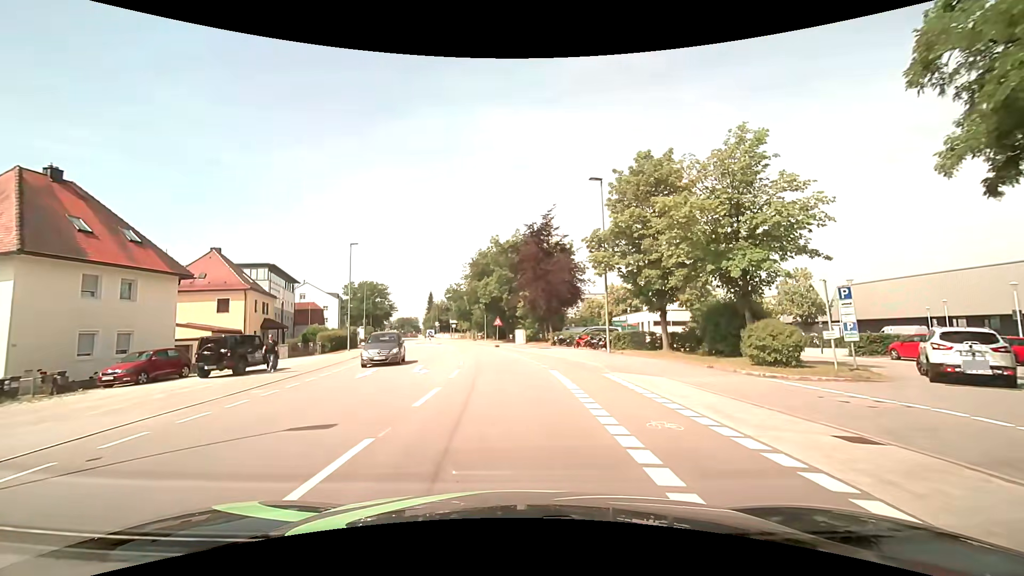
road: tertiary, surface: asphalt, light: Day
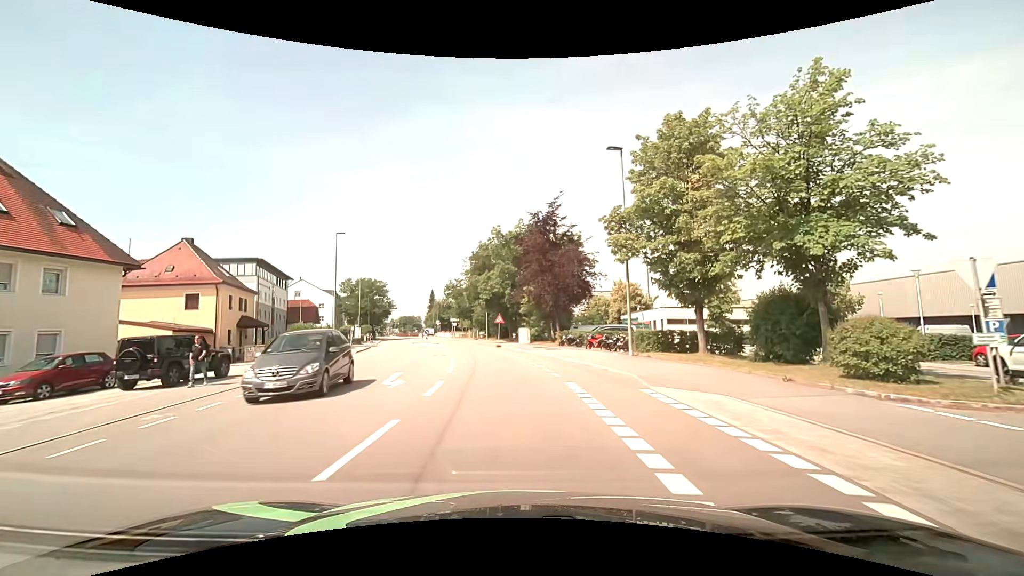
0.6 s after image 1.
(0.0, +4.7) m; 0°
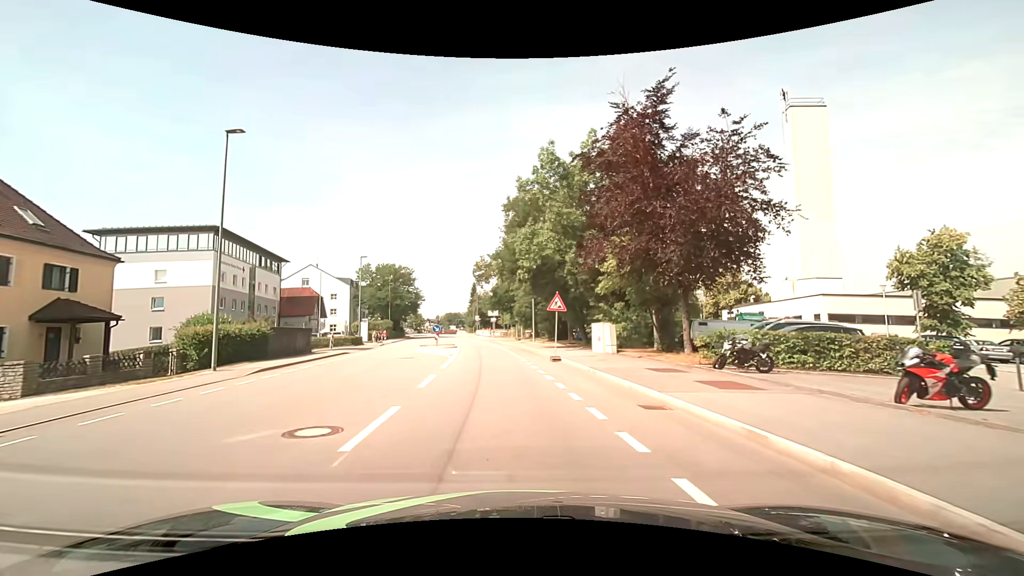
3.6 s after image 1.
(-1.0, +23.2) m; -5°
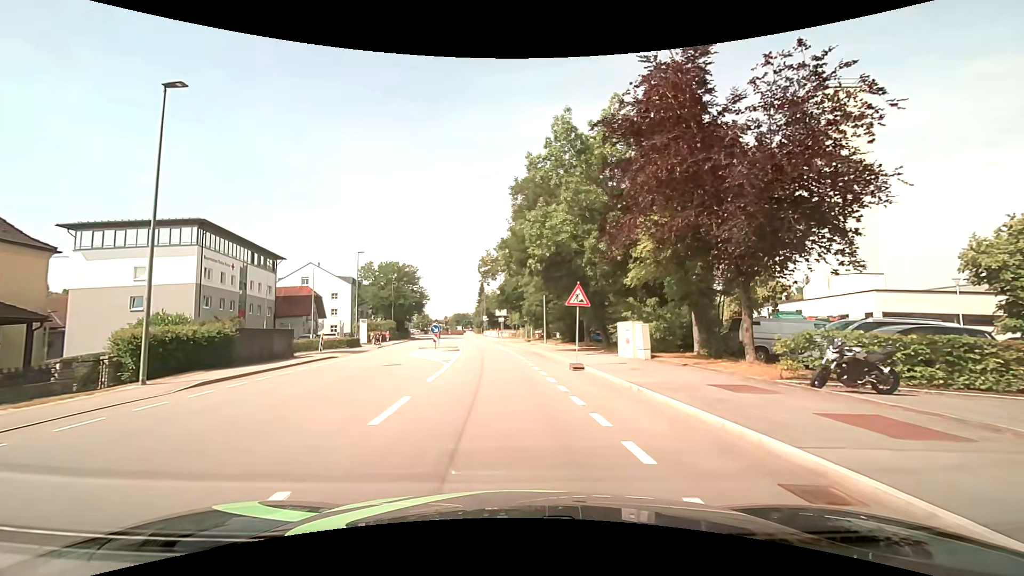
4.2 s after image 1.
(0.0, +4.6) m; -1°
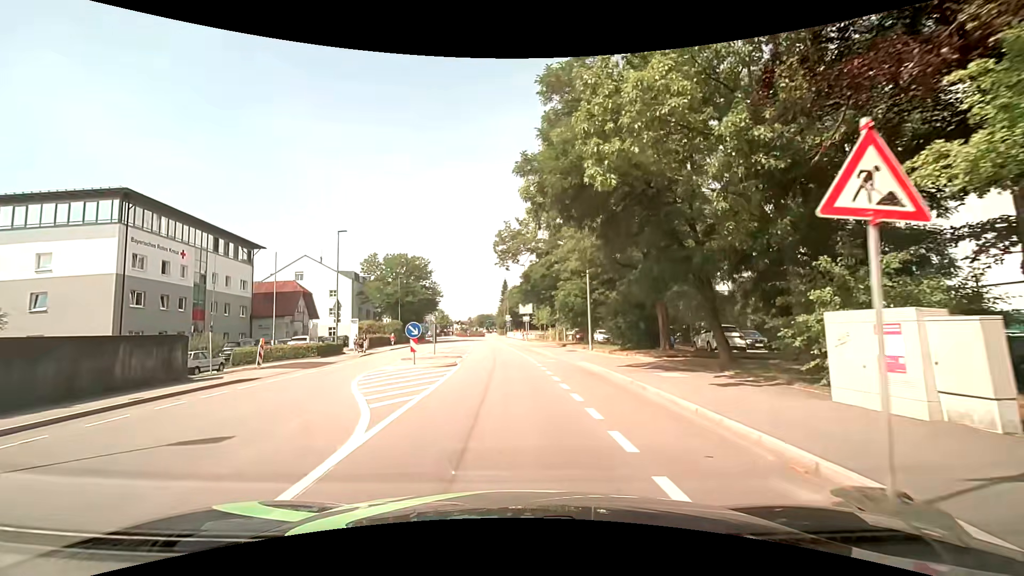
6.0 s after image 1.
(-0.4, +13.5) m; -4°
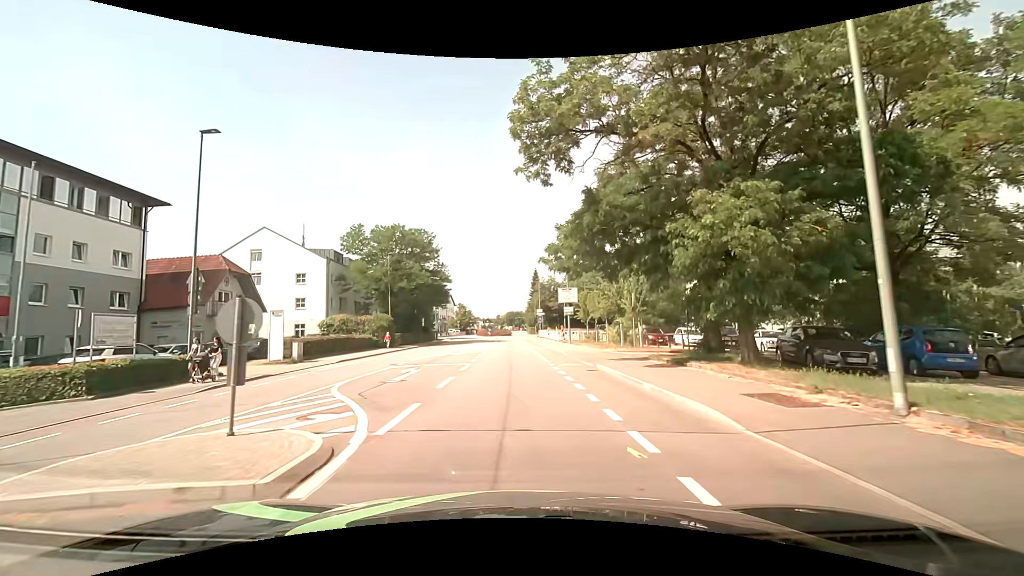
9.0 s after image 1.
(-0.2, +22.1) m; -2°
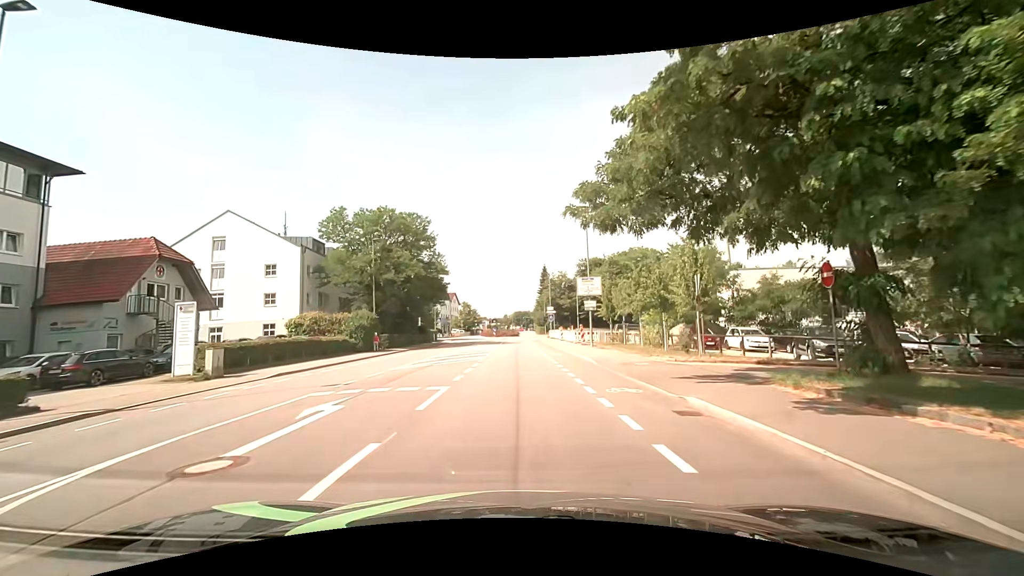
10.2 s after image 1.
(-0.1, +8.9) m; -2°
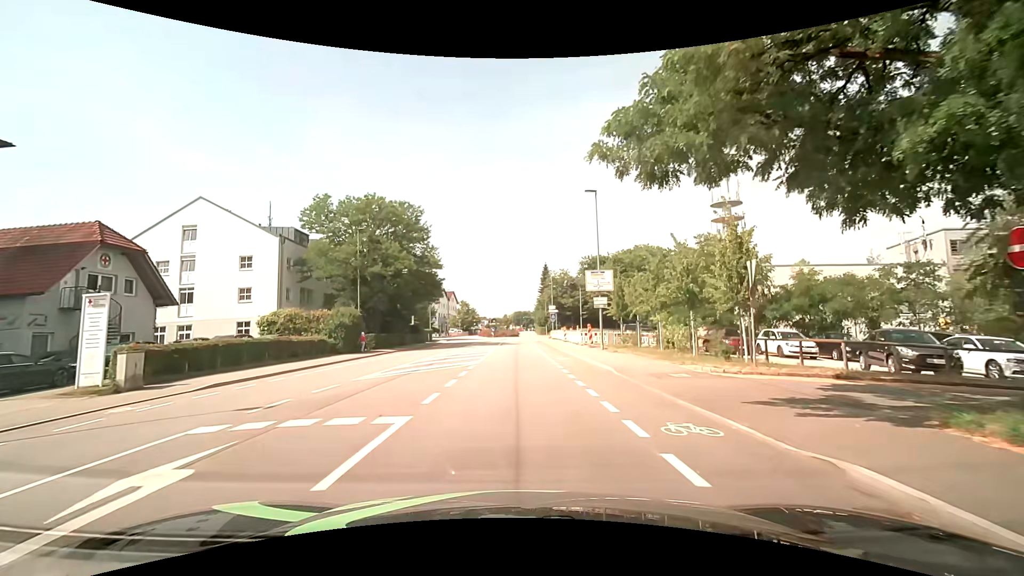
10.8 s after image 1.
(0.0, +4.4) m; 0°
(0, +10) (0, +20) (0, +30) (0, +40) (0, +50) (0, +60) (0, +70) (+2, +80) (+6, +89) (+4, +99) m
